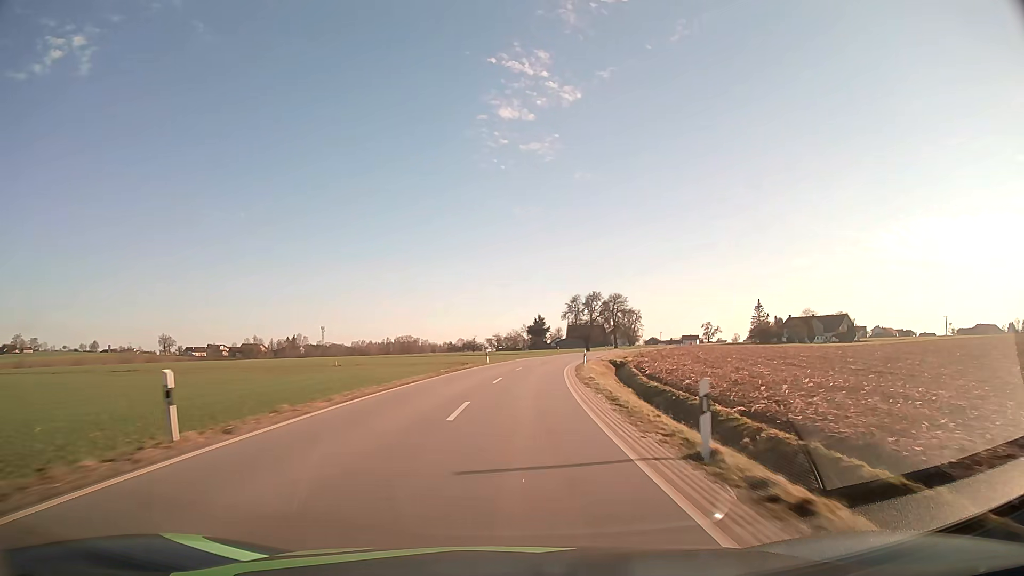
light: Day
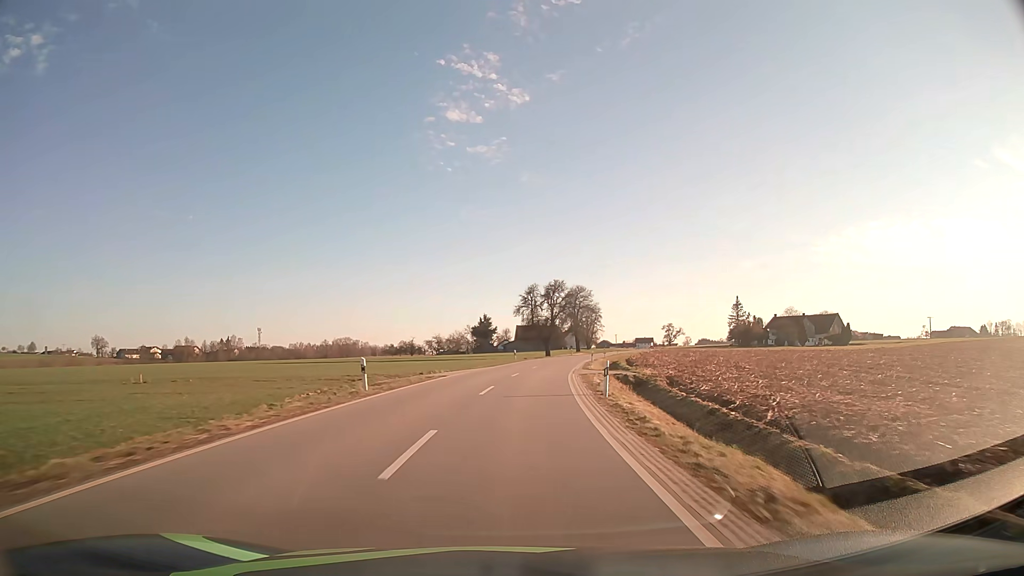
(+1.0, +29.6) m; +4°
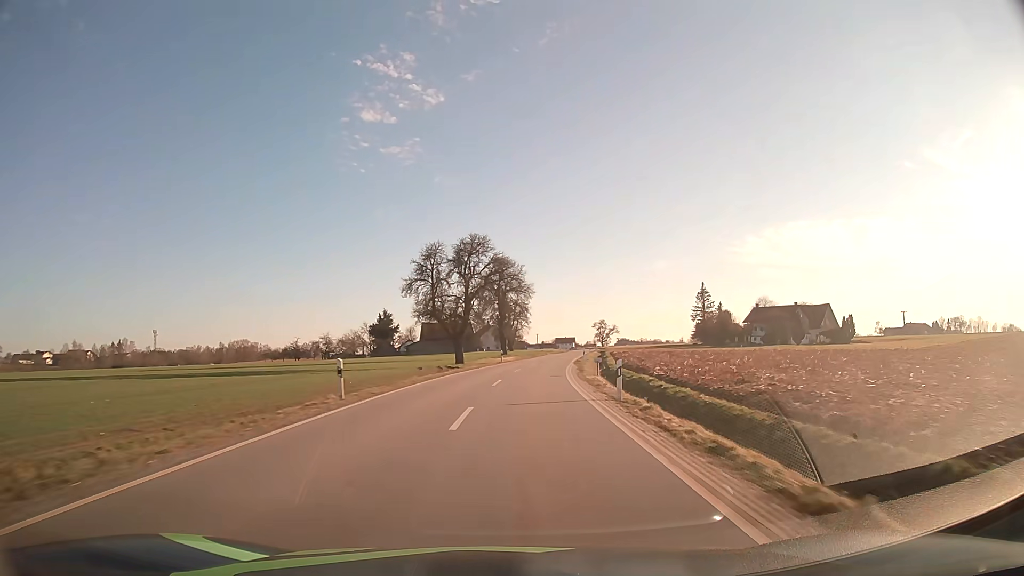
(+2.8, +44.8) m; +7°
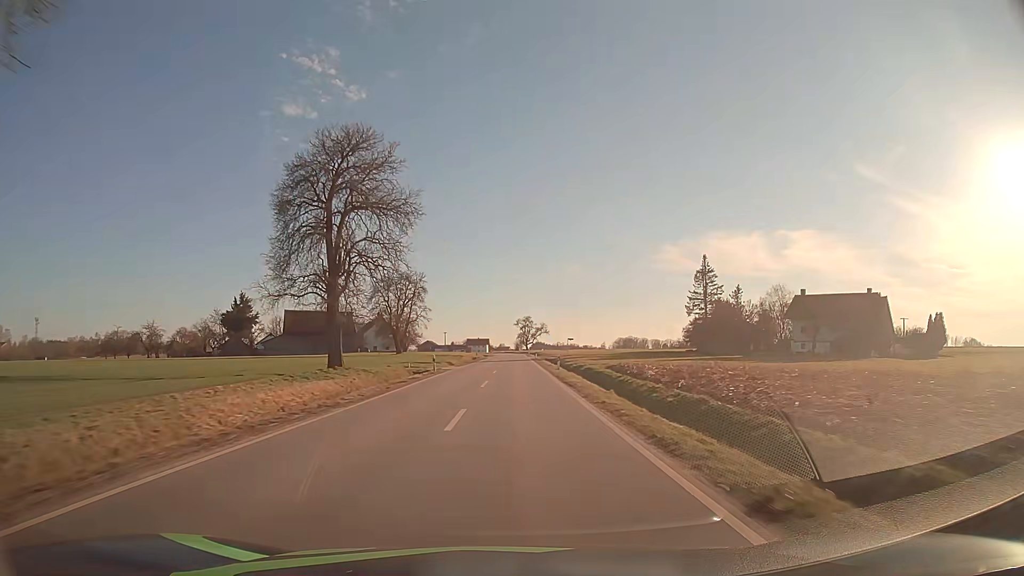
(+4.3, +60.3) m; +8°
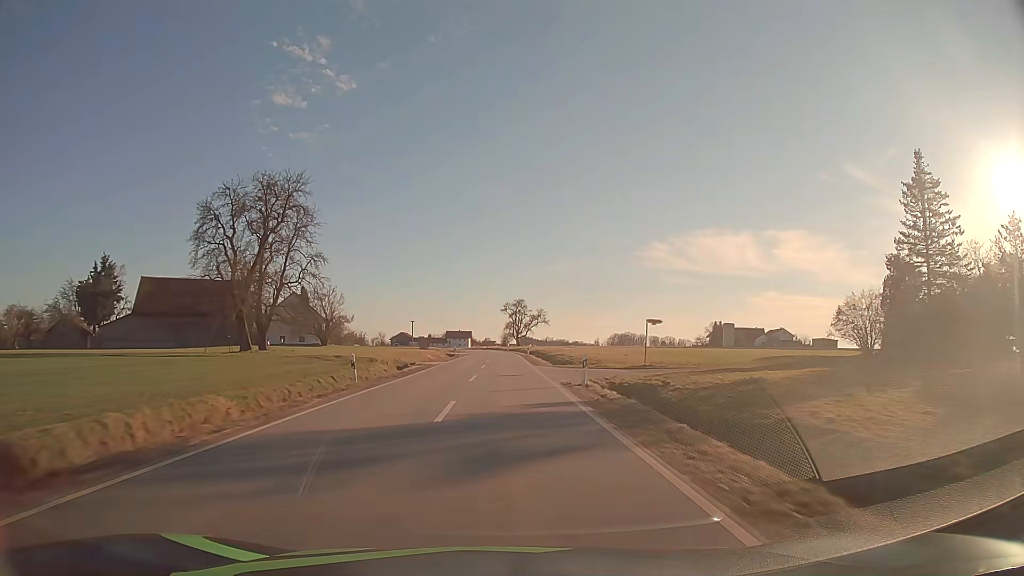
(+1.0, +60.5) m; +1°
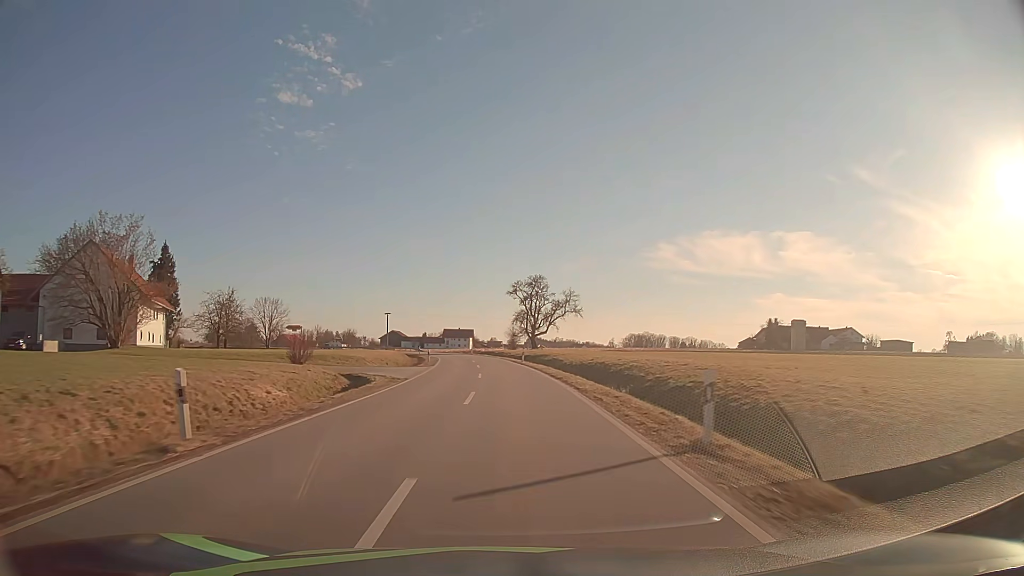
(-0.4, +57.2) m; -1°
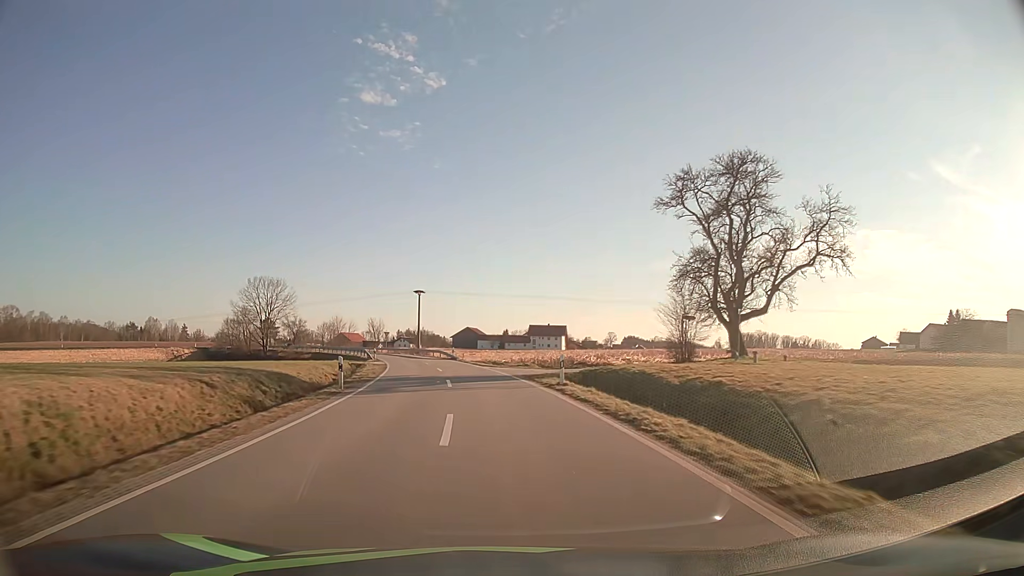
(-2.9, +66.9) m; -7°
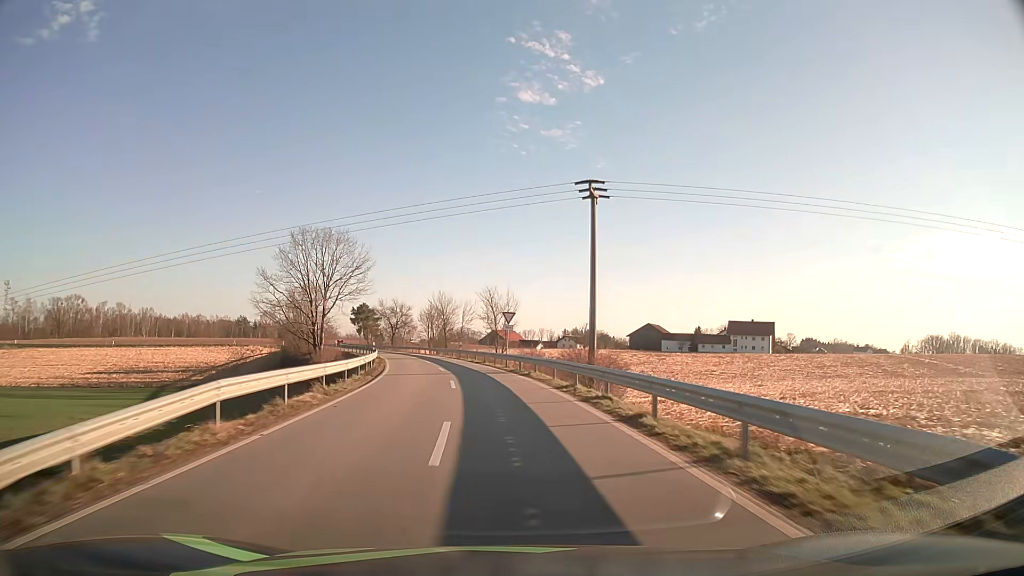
(-8.2, +61.9) m; -14°
(0, +10) (-1, +20) (-2, +30) (-3, +40) (-5, +50) (-7, +59) (-10, +69) (-13, +79) (-16, +88) (-20, +97) m
